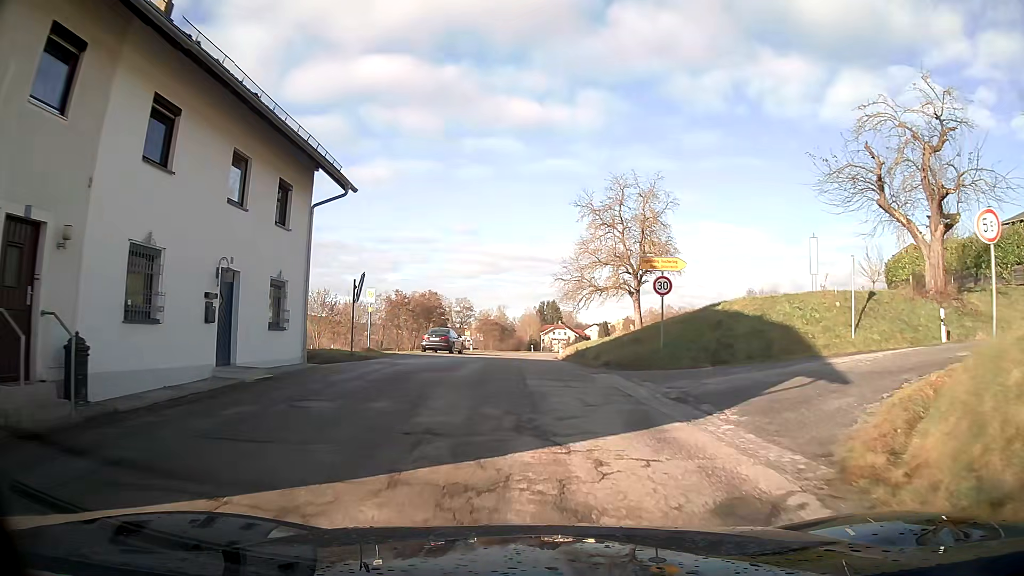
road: tertiary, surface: asphalt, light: Day
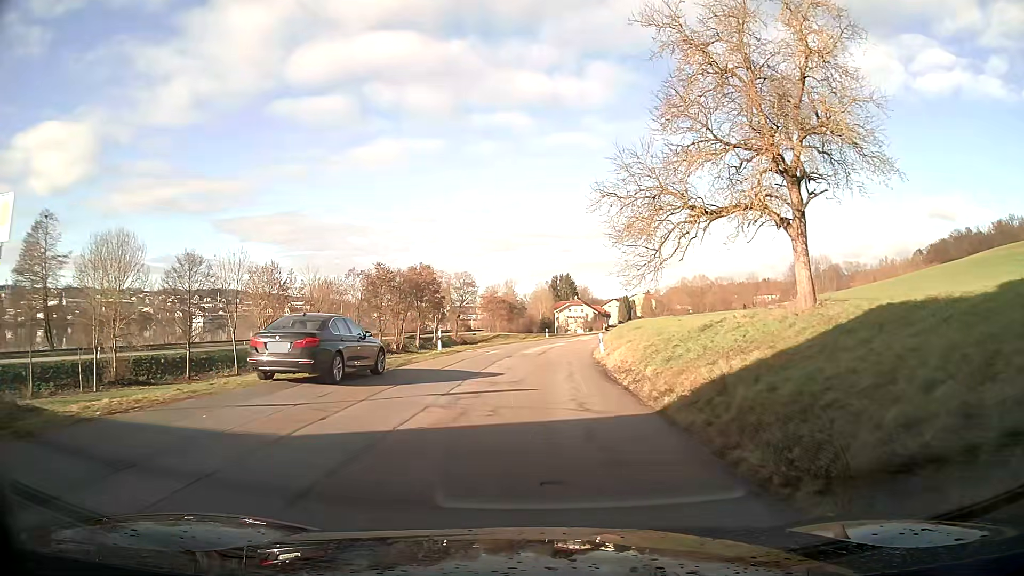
(-0.3, +25.0) m; 0°
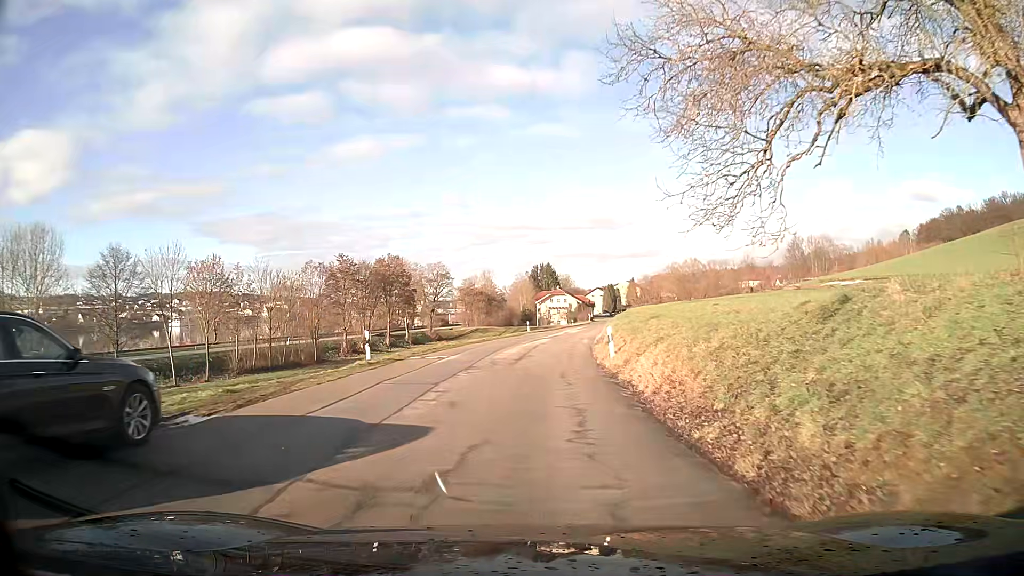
(+0.1, +10.4) m; +1°
(0, +10) (0, +20) (+1, +30) (+2, +40) (+3, +50) (+4, +60) (+6, +70) (+7, +80) (+8, +89) (+10, +99) m
